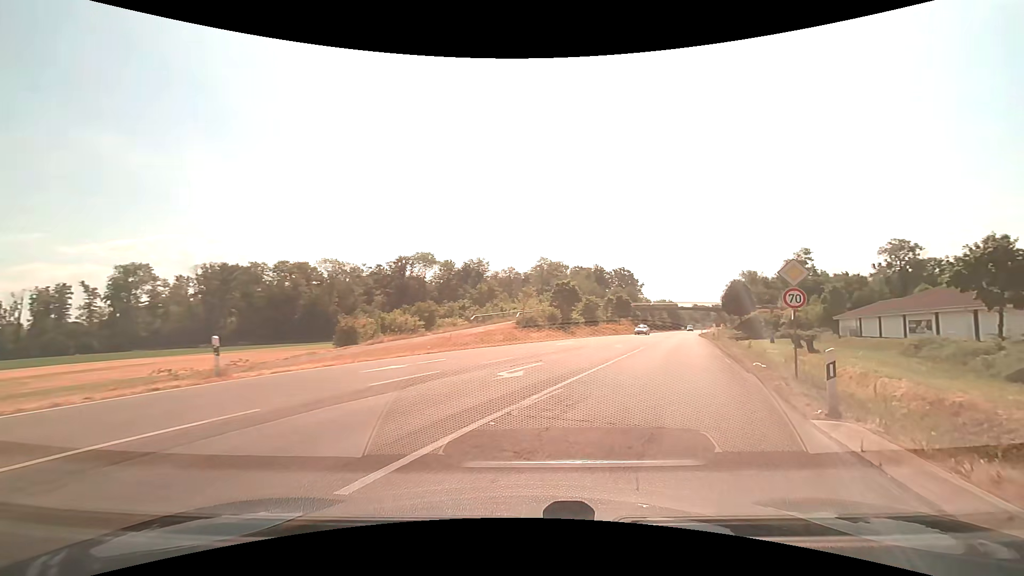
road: primary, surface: asphalt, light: Day
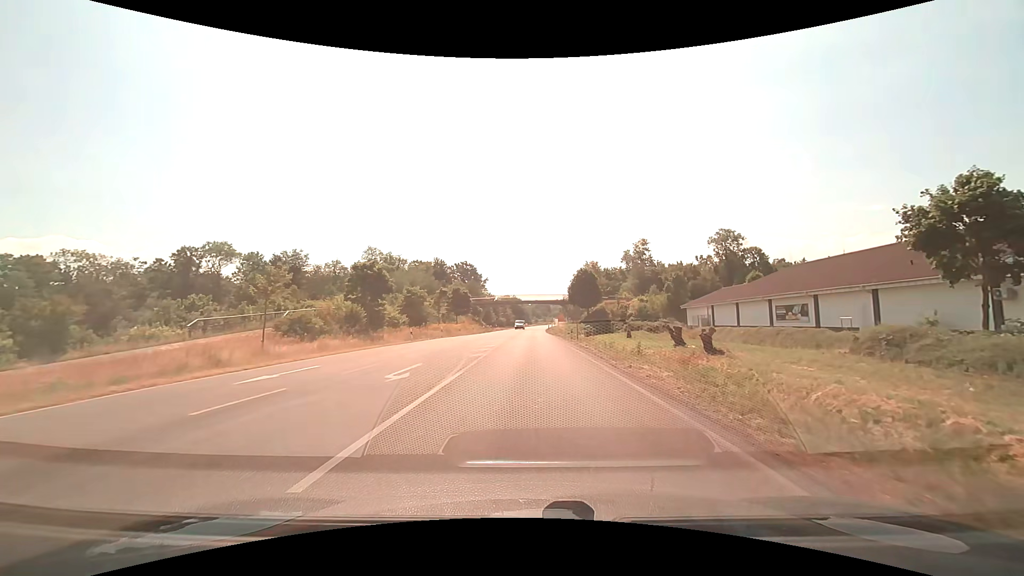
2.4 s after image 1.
(+4.7, +18.7) m; +17°
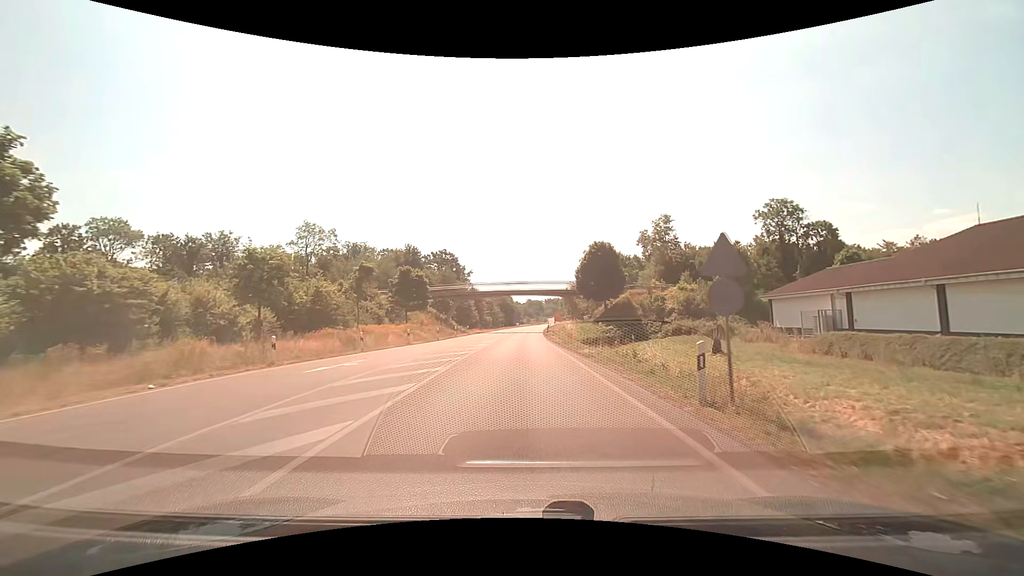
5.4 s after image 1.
(+0.5, +31.7) m; +1°
(0, +10) (0, +20) (0, +30) (0, +40) (0, +50) (0, +60) (0, +70) (0, +80) (0, +90) (0, +100) m
